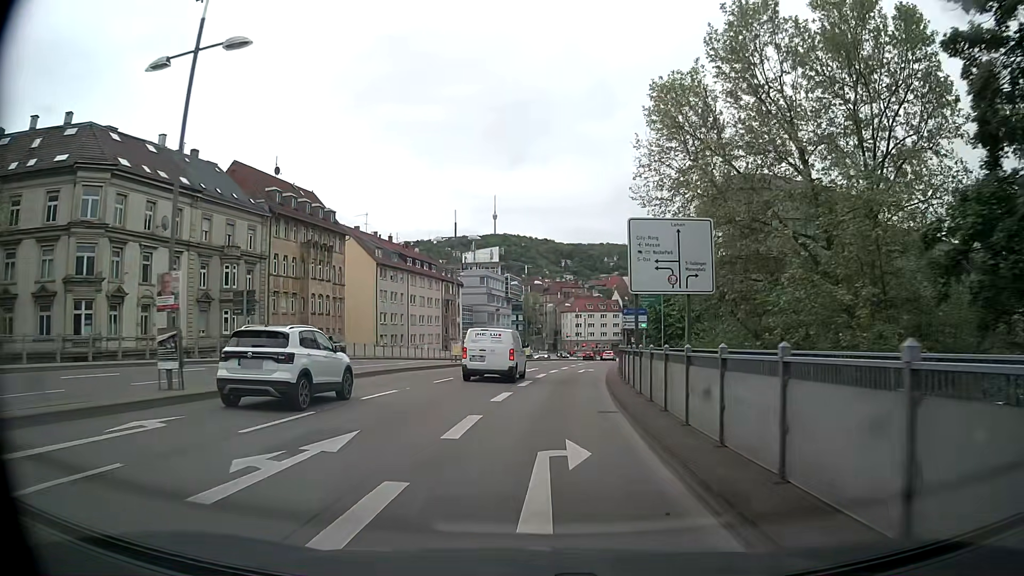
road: primary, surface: asphalt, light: Day
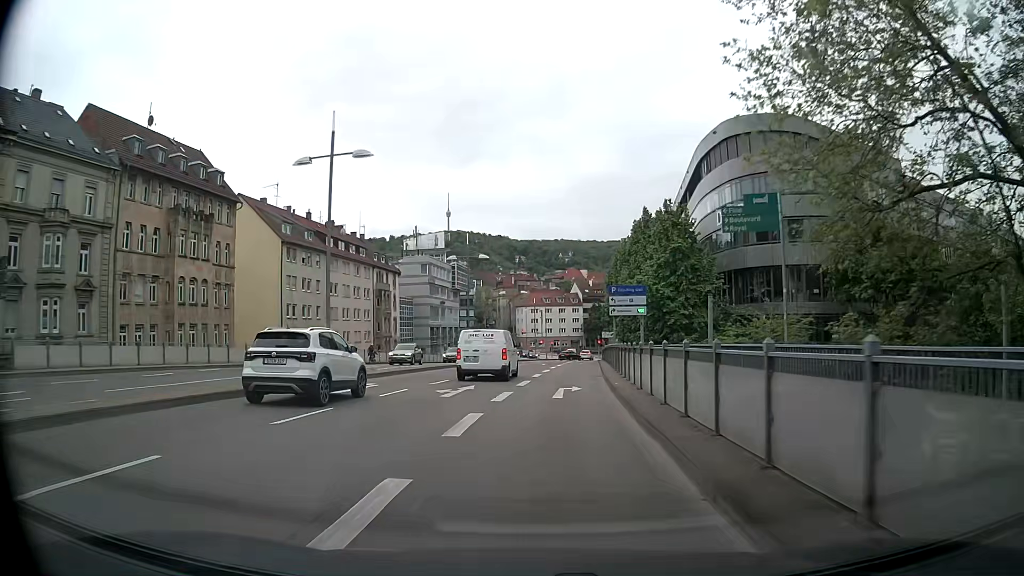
(+0.5, +18.5) m; +3°
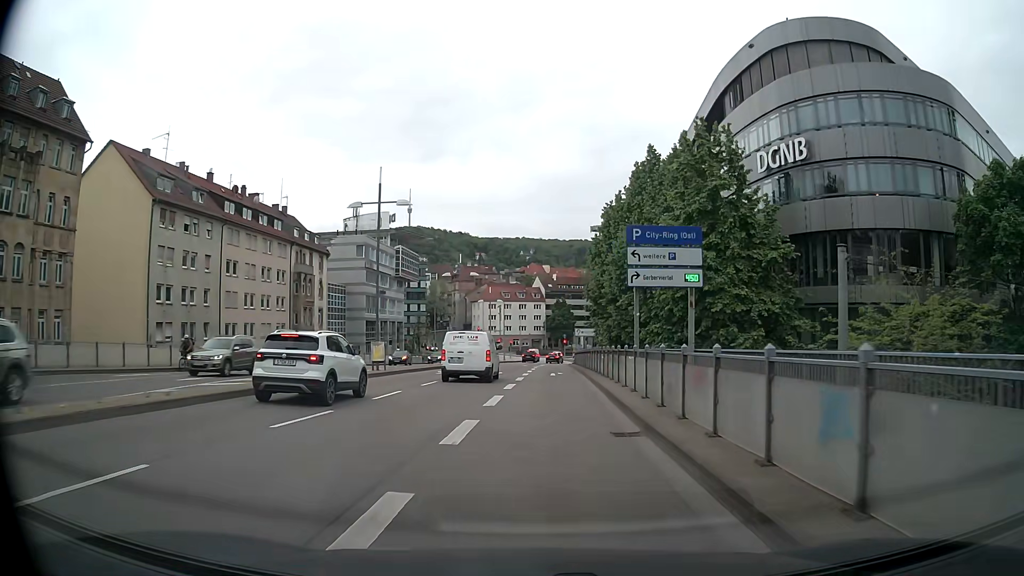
(+0.7, +18.5) m; +4°
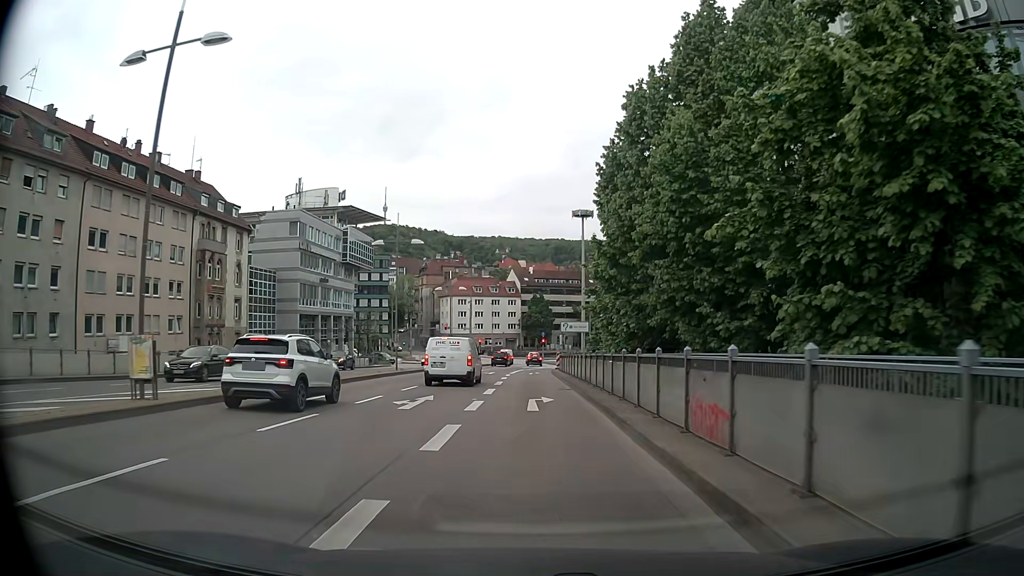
(+0.5, +18.1) m; +2°
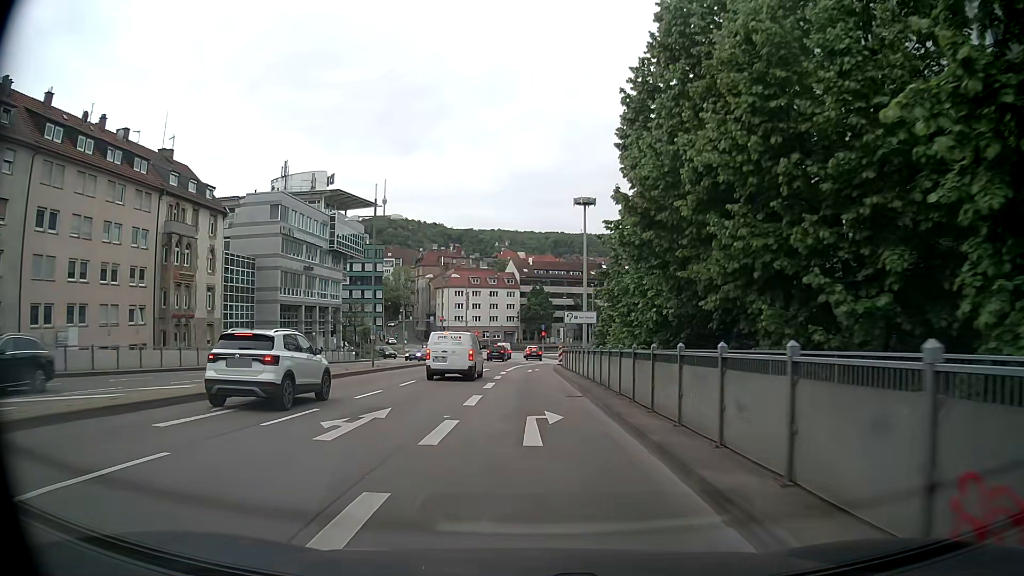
(0.0, +5.9) m; 0°
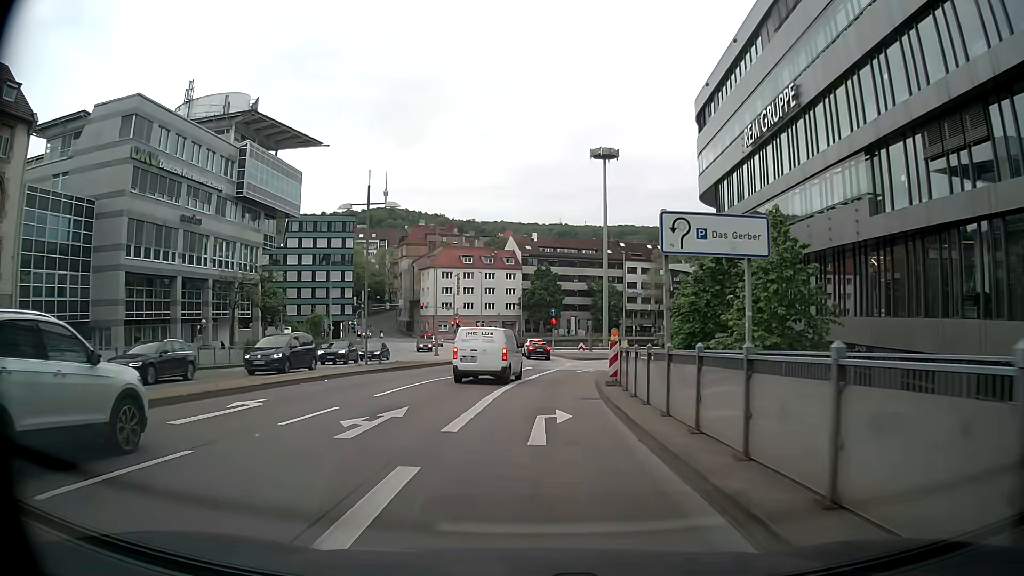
(+0.1, +30.0) m; +1°
